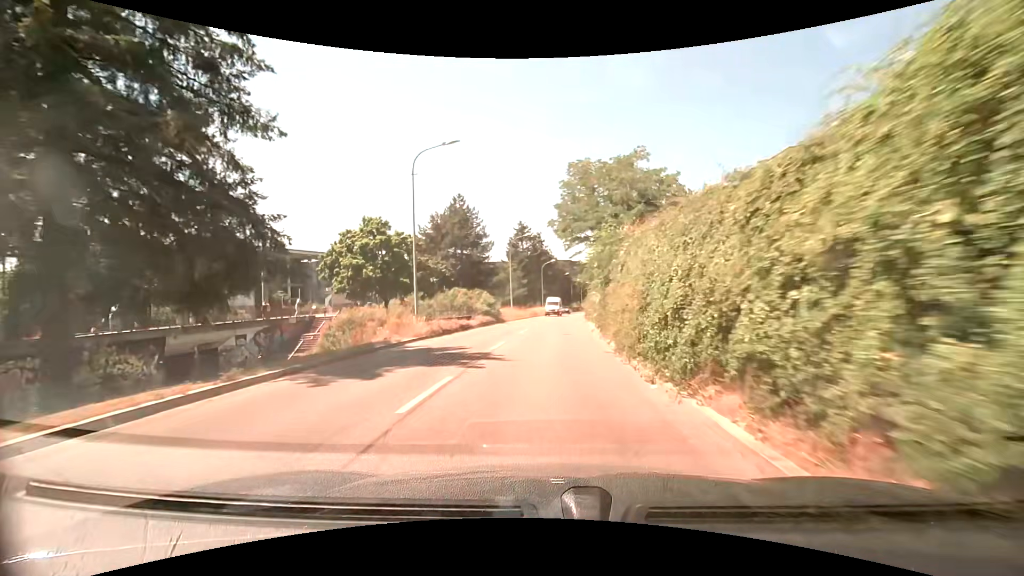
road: tertiary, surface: asphalt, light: Day
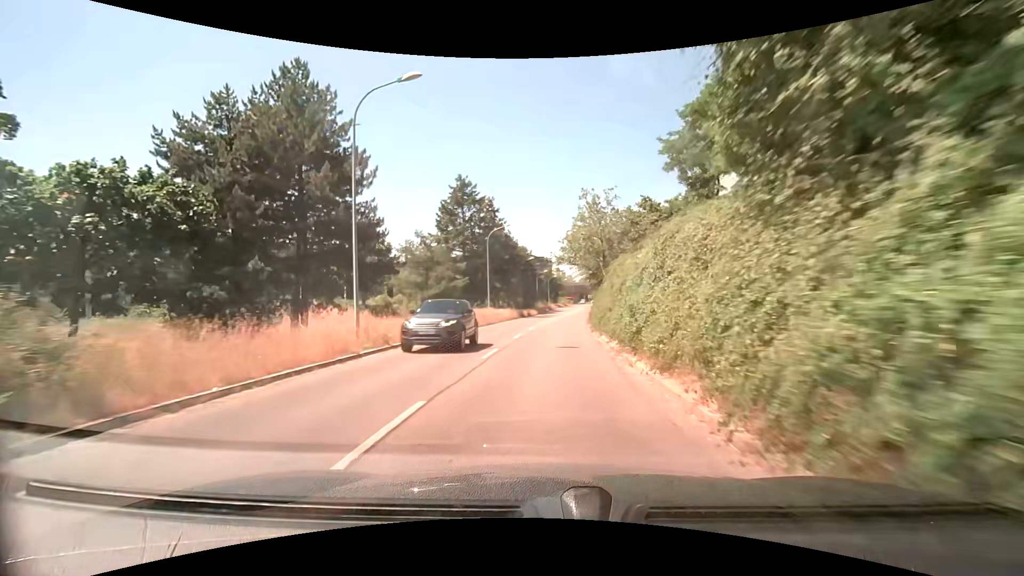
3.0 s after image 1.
(+1.2, +37.9) m; +4°
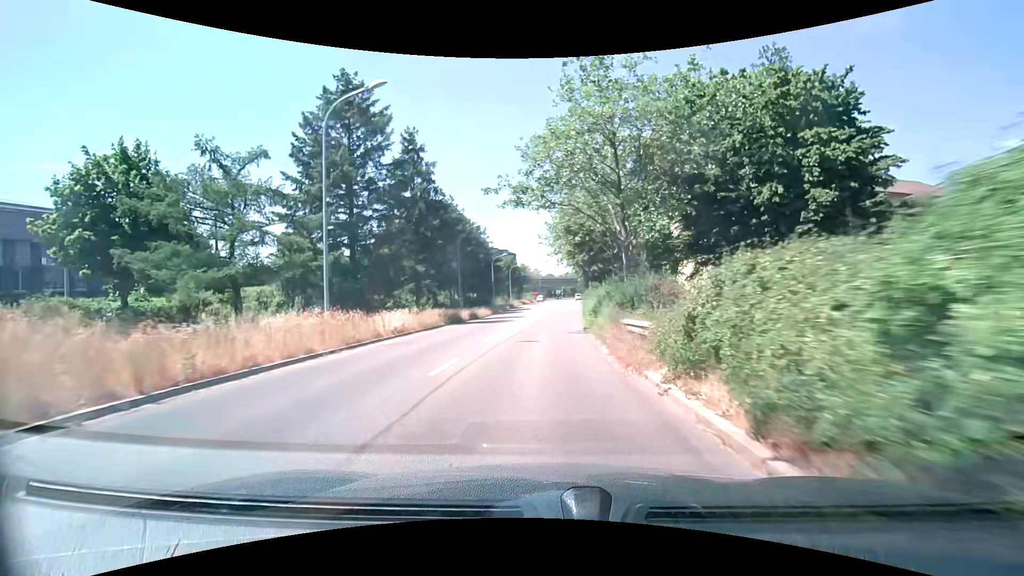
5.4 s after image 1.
(+0.7, +30.3) m; +4°
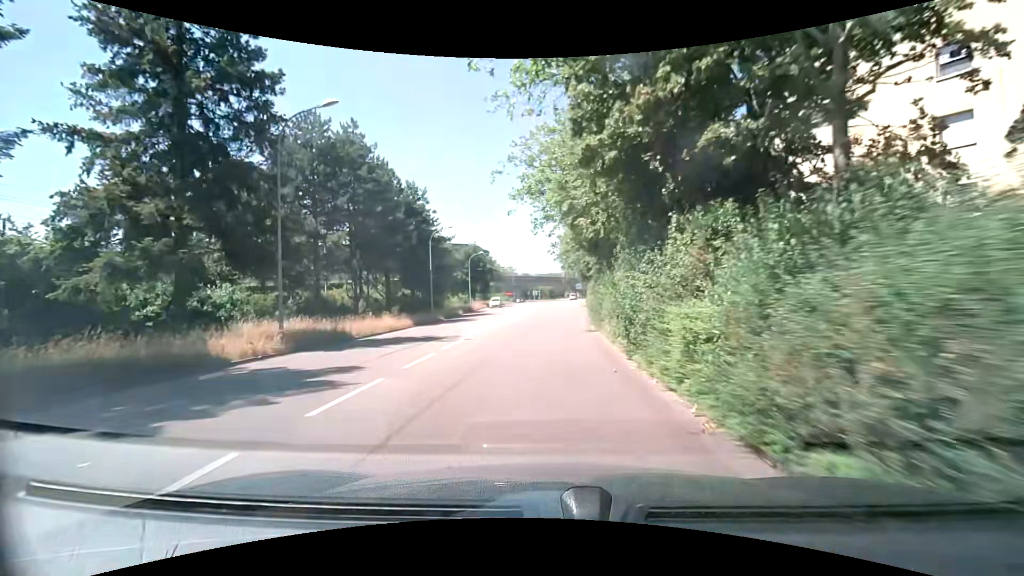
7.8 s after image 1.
(+0.6, +30.1) m; +3°
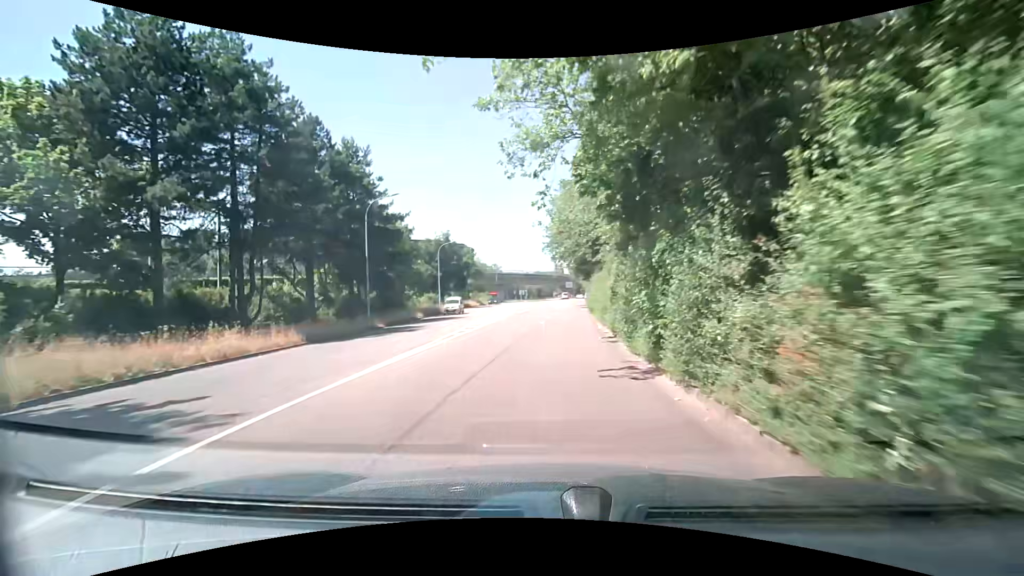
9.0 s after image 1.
(-0.1, +14.9) m; +1°
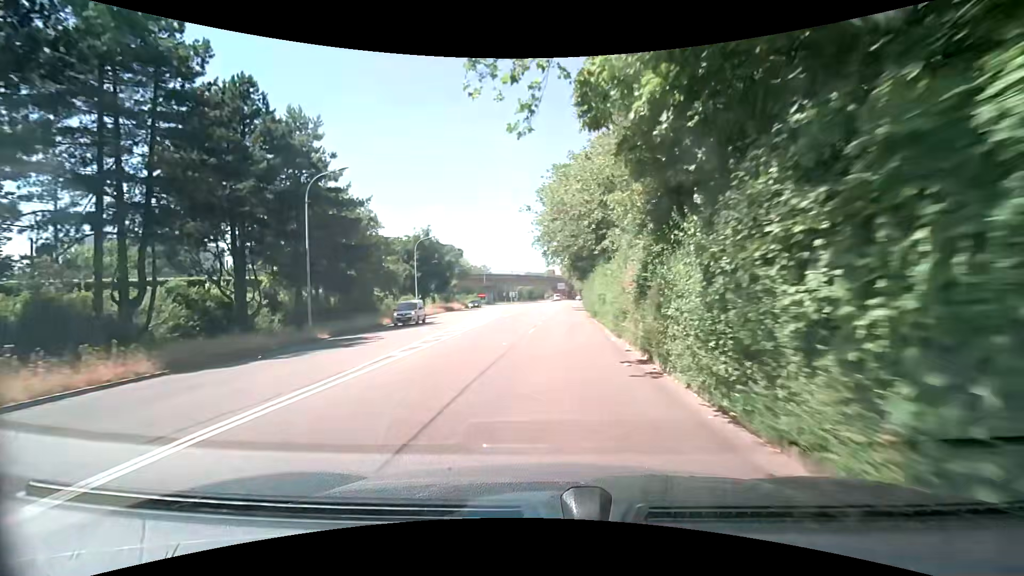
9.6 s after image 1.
(+0.1, +7.4) m; 0°
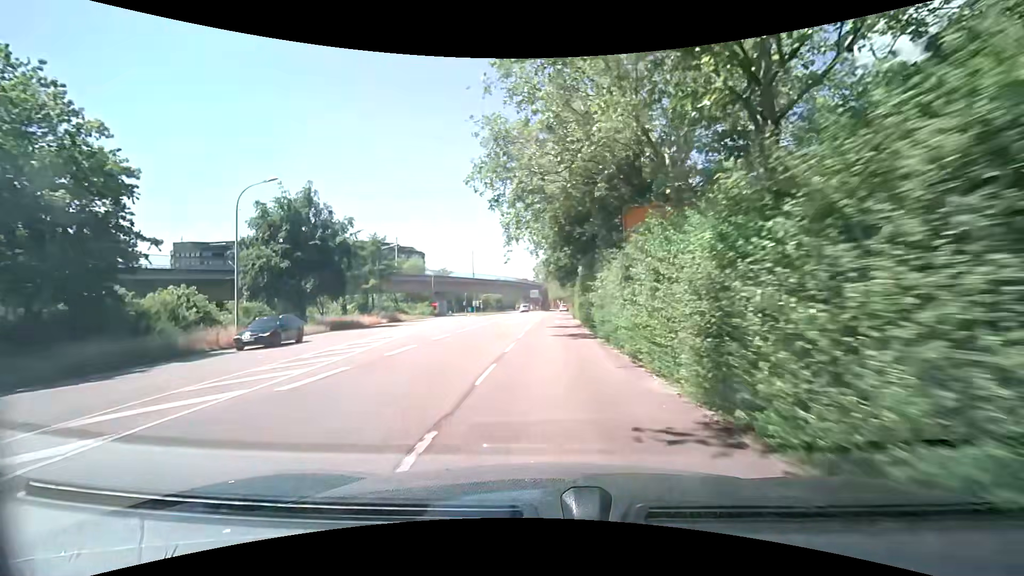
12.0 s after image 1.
(+1.2, +29.6) m; +3°
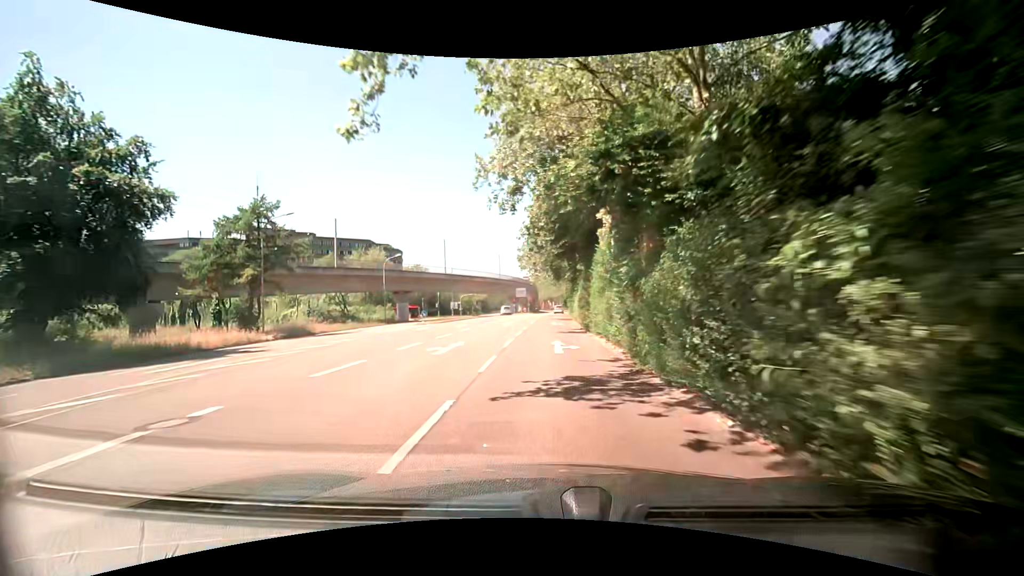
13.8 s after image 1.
(+0.4, +22.3) m; +1°
